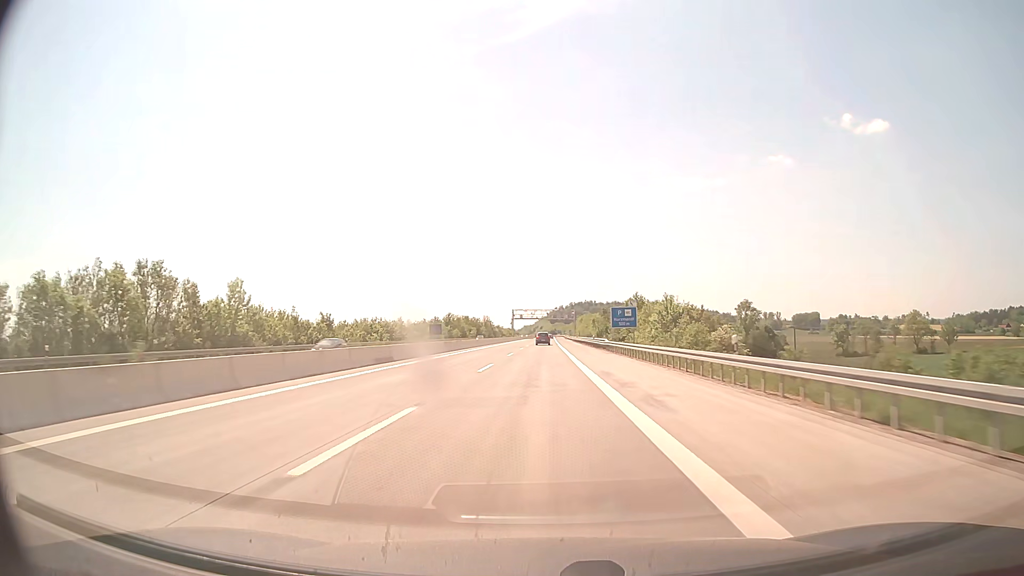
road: motorway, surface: concrete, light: Day
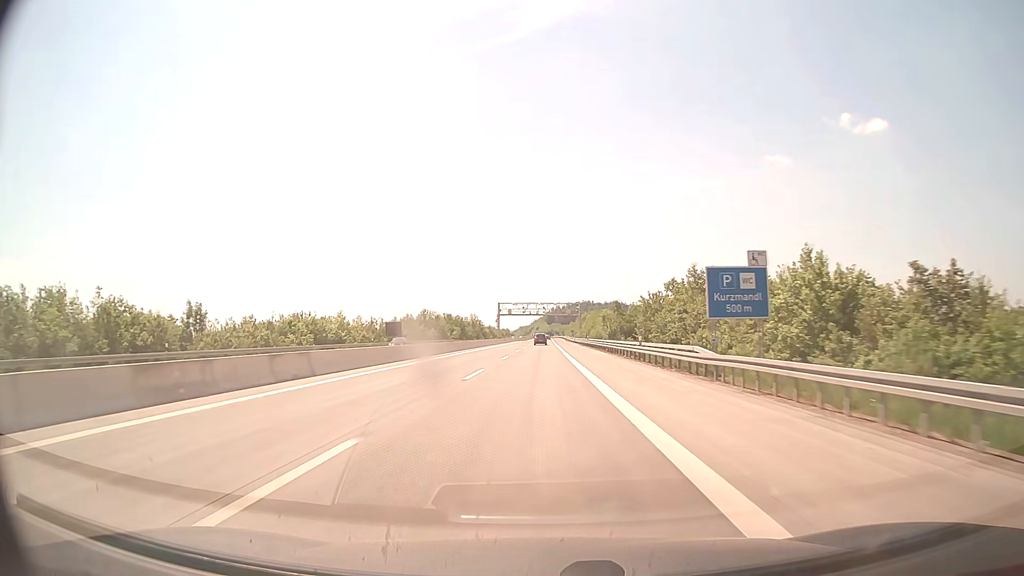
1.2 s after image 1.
(+0.1, +39.6) m; 0°
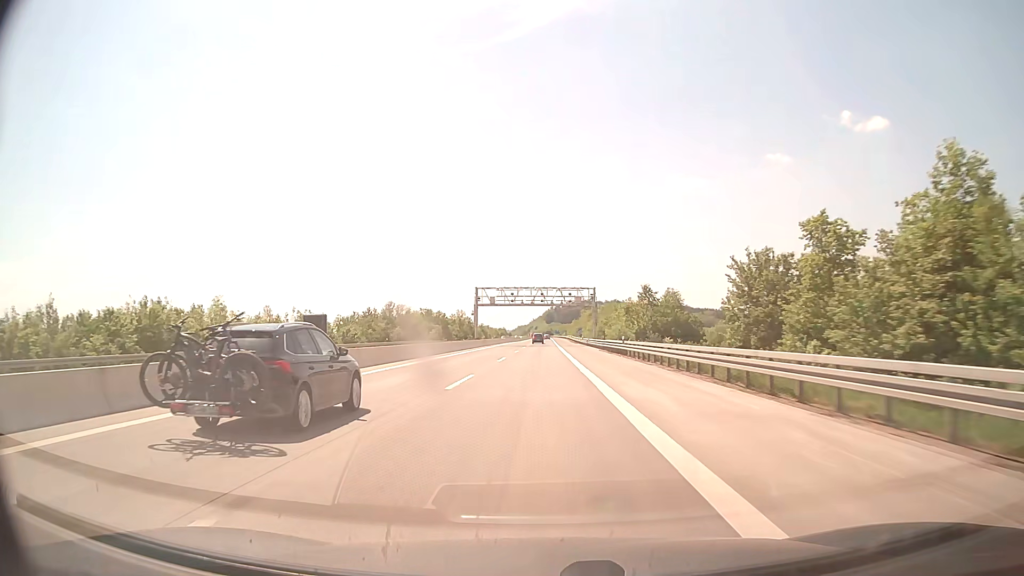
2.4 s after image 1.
(+0.1, +39.6) m; 0°
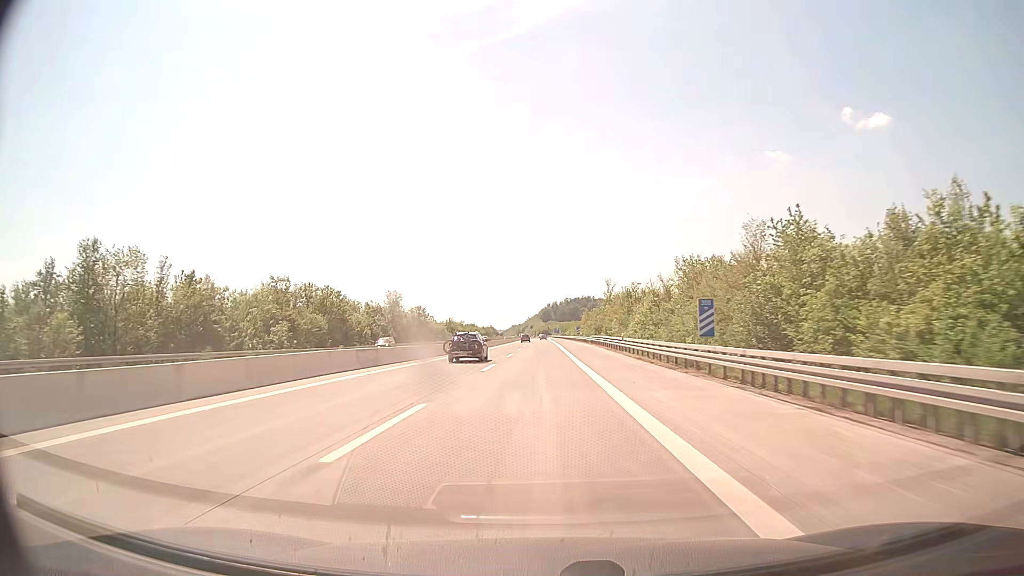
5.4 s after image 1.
(+0.1, +99.1) m; 0°
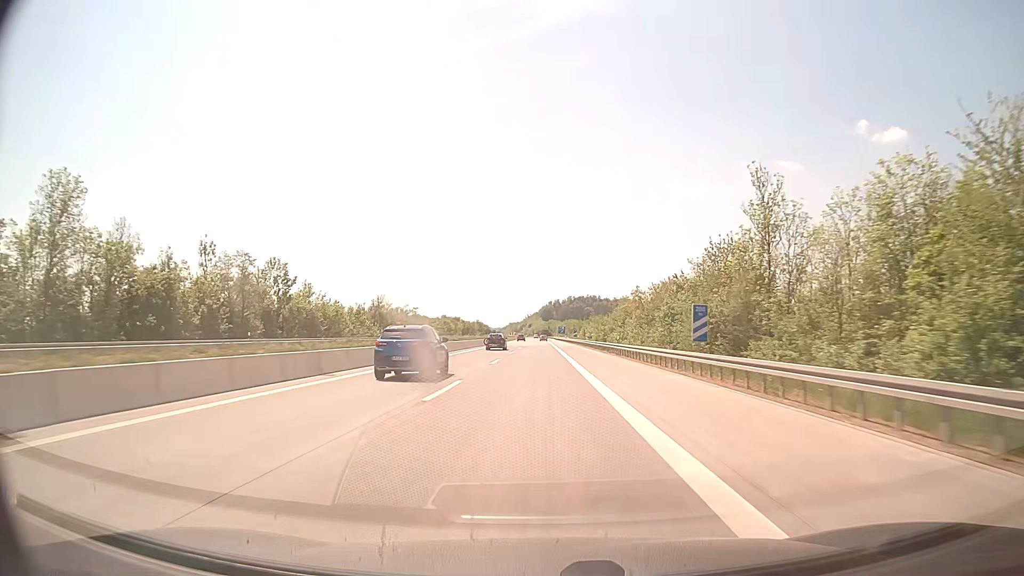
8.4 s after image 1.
(0.0, +99.1) m; 0°
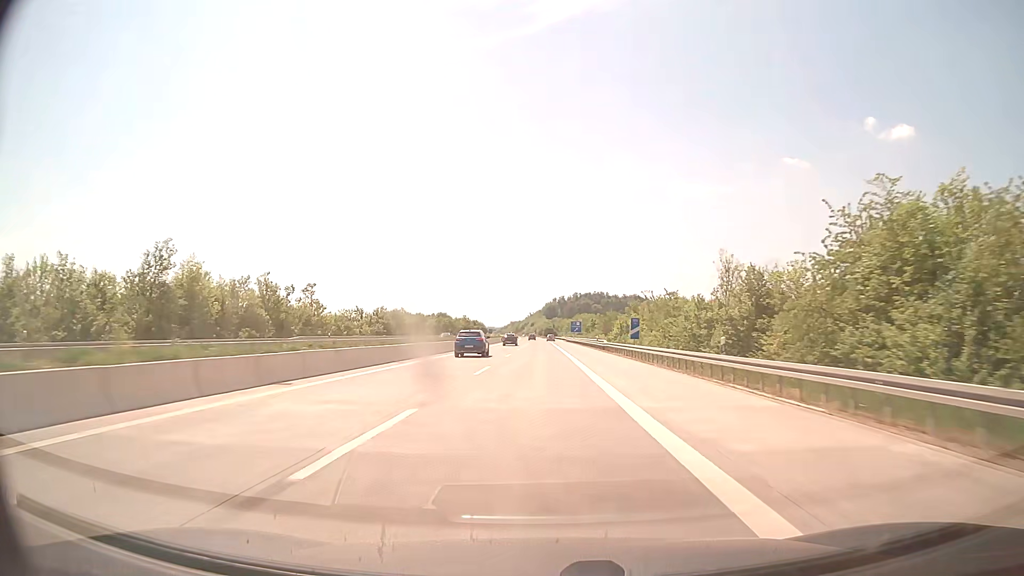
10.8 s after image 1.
(-0.3, +79.3) m; 0°
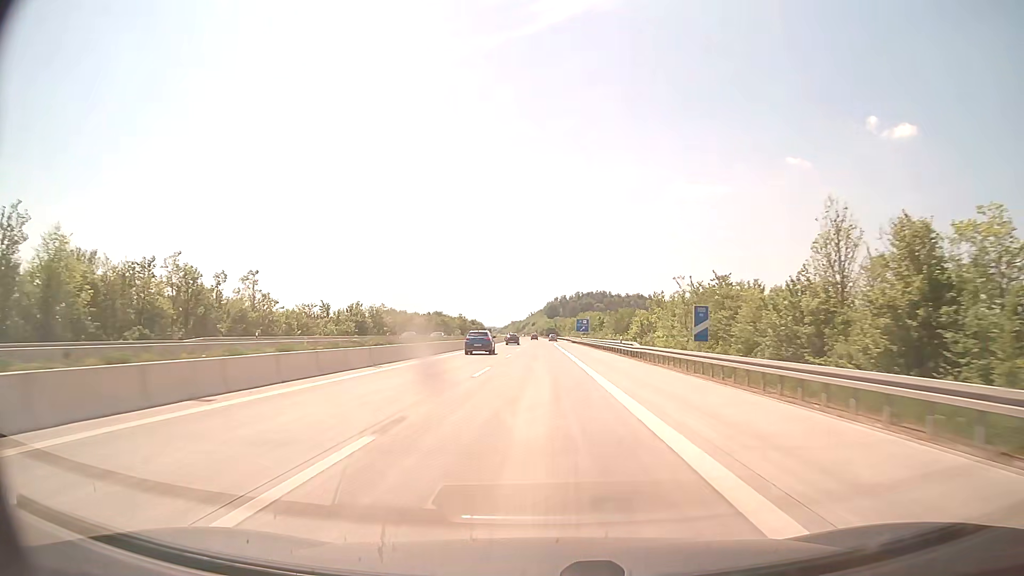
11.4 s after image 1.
(0.0, +19.8) m; 0°
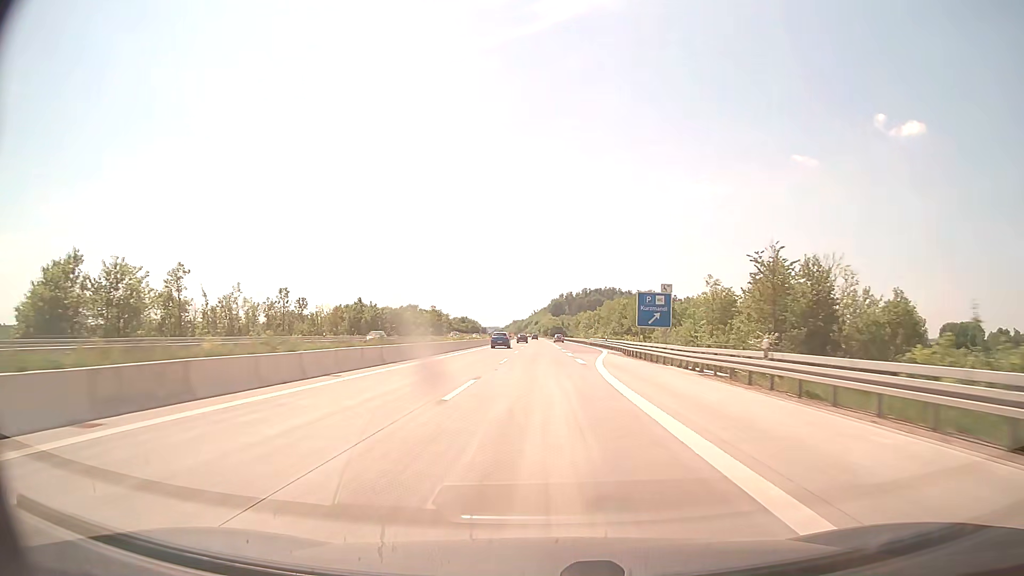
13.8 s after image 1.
(-0.1, +79.3) m; 0°
(0, +10) (0, +20) (0, +30) (0, +40) (0, +50) (0, +60) (0, +70) (0, +80) (0, +90) (0, +100) m
